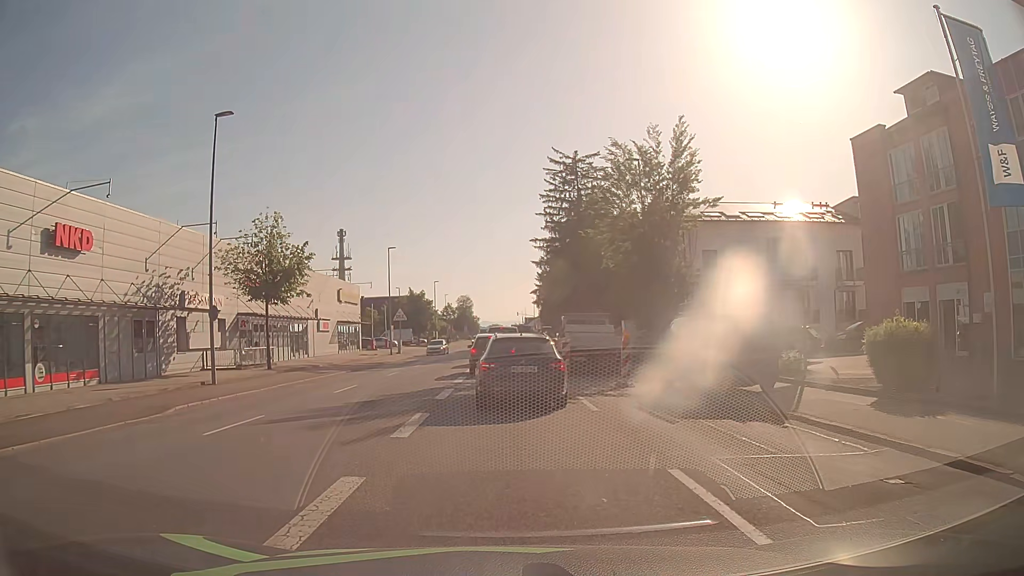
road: tertiary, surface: asphalt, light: Day
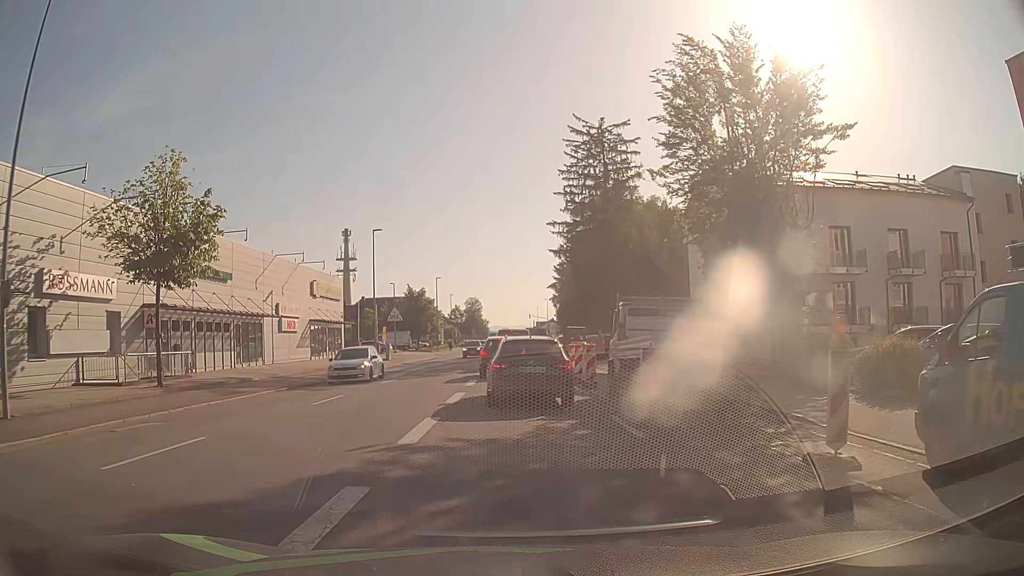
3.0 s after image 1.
(-0.1, +12.5) m; 0°
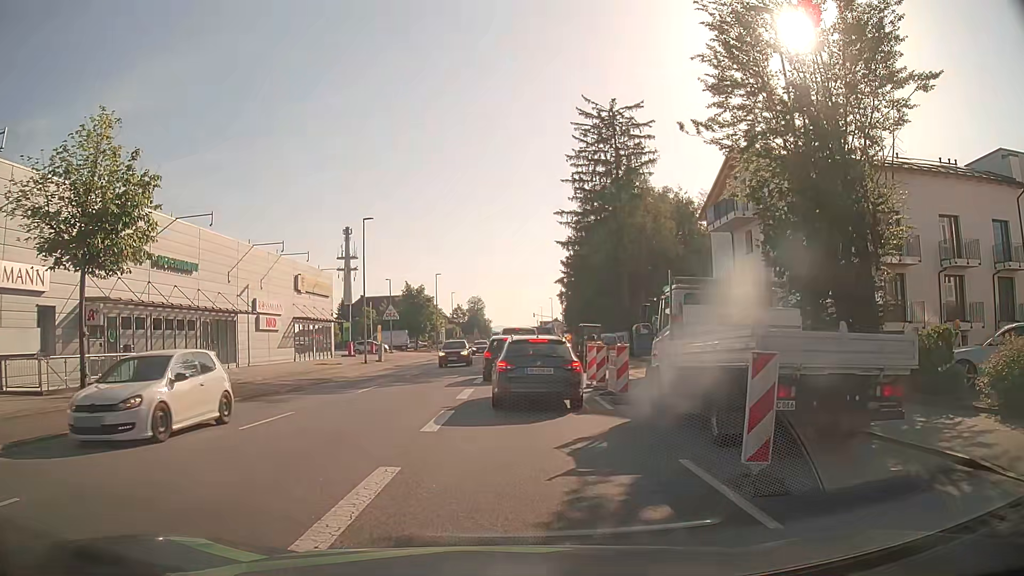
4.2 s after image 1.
(-0.1, +4.9) m; -2°
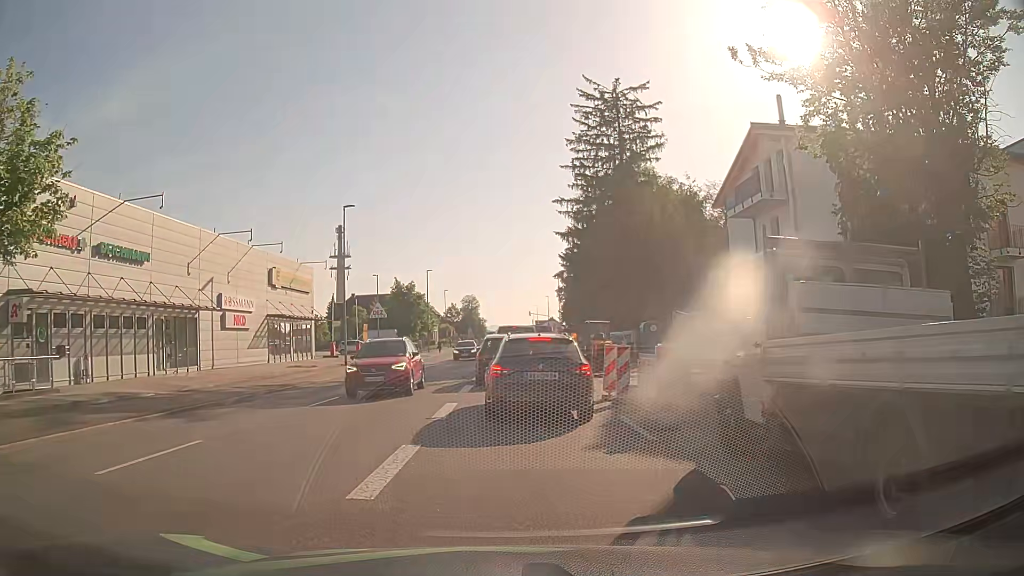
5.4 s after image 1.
(0.0, +4.4) m; +1°
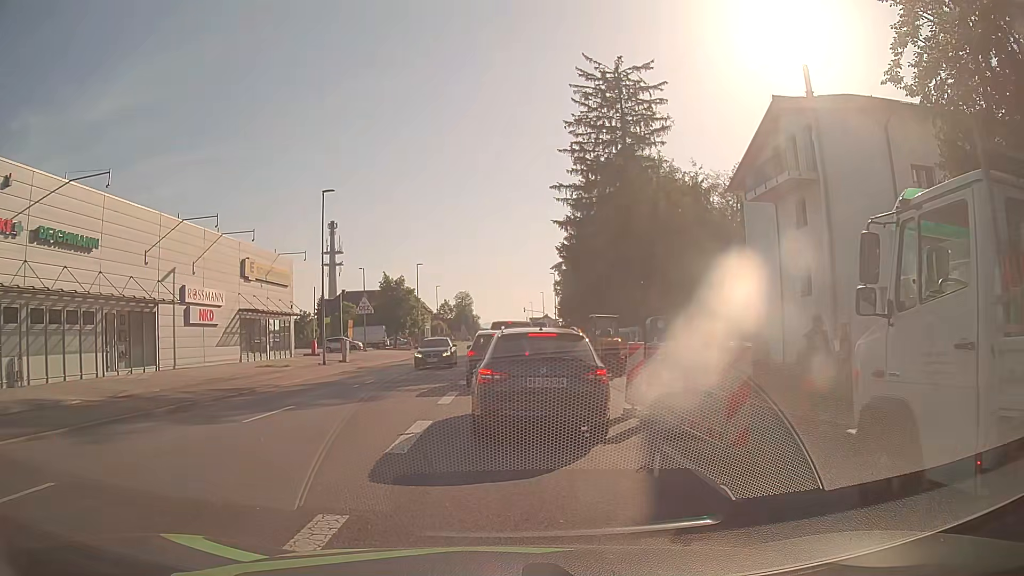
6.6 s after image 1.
(0.0, +3.7) m; 0°
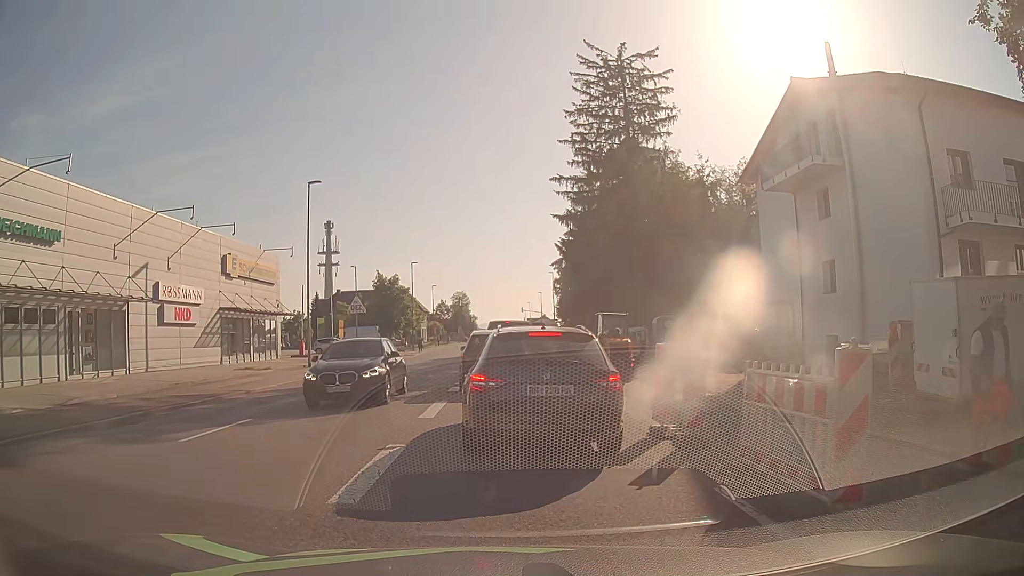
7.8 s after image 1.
(0.0, +2.3) m; 0°
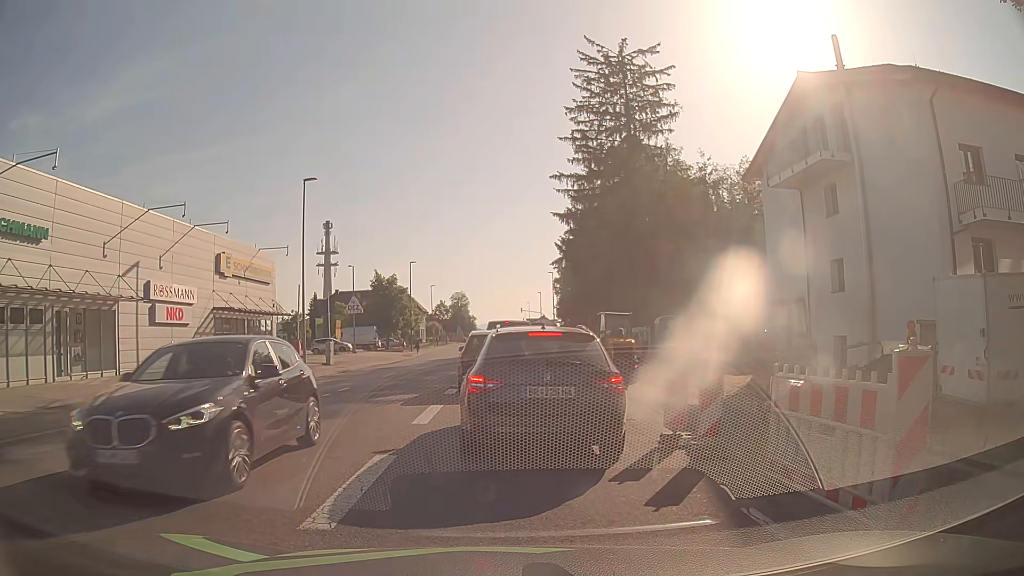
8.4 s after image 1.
(0.0, +0.7) m; 0°
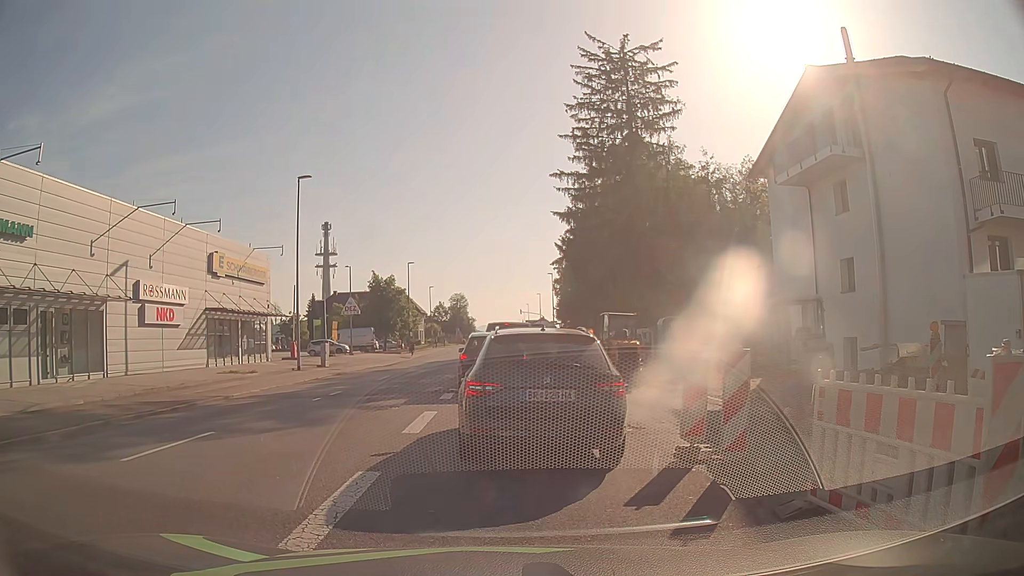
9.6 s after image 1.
(0.0, +0.9) m; 0°
